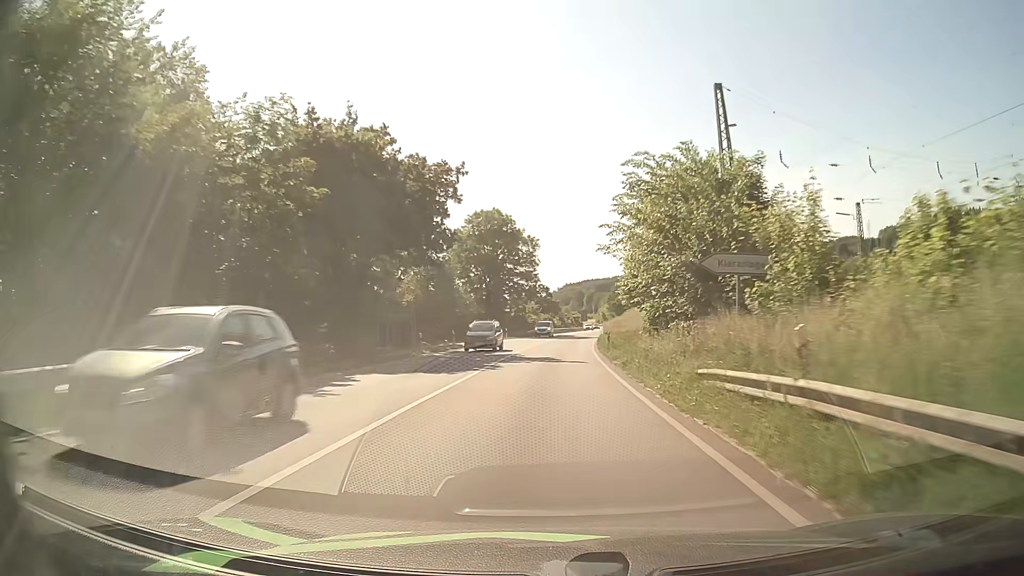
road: primary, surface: asphalt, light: Day
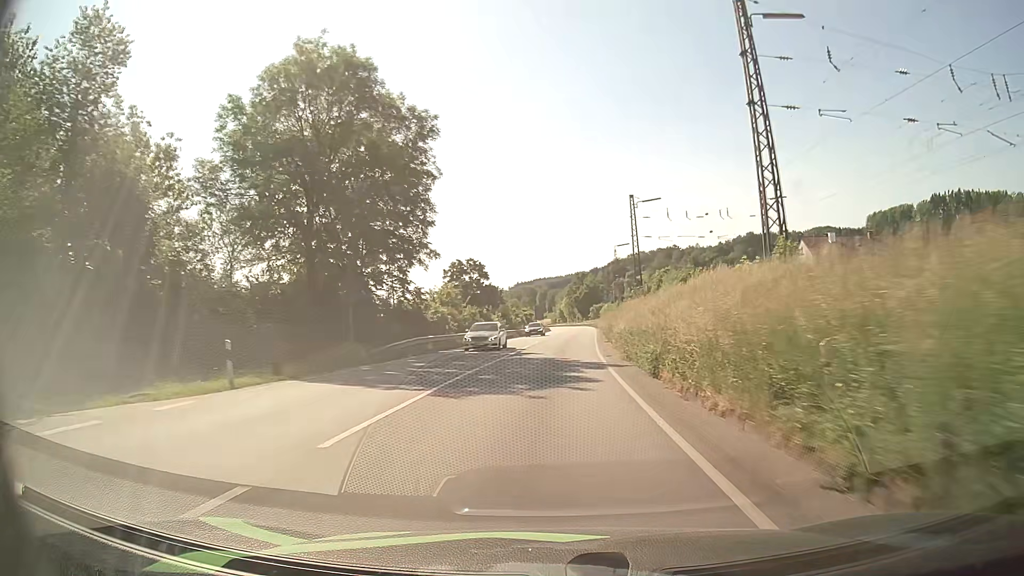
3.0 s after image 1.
(+2.0, +53.3) m; +4°
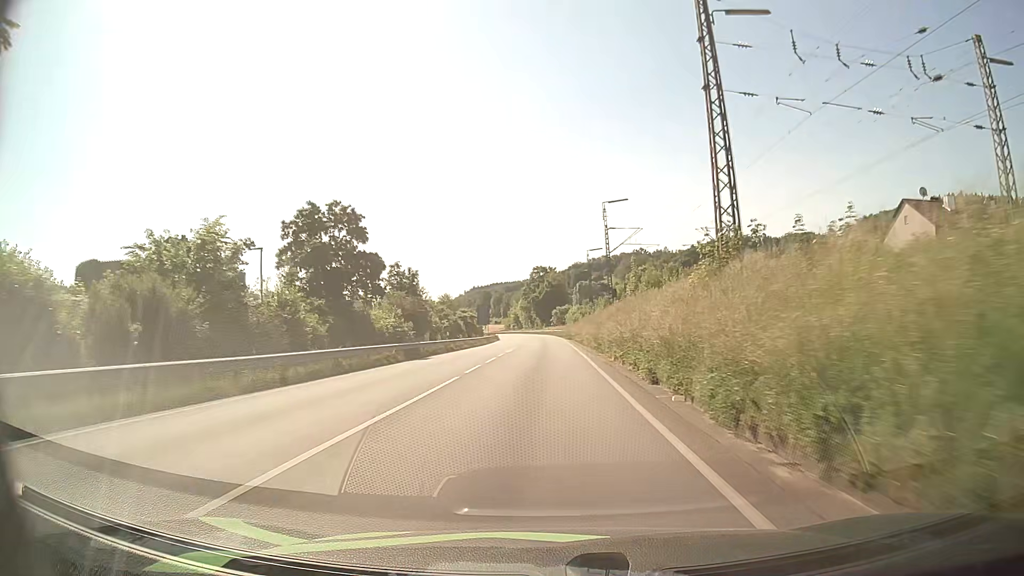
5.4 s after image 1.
(+1.4, +41.5) m; +4°
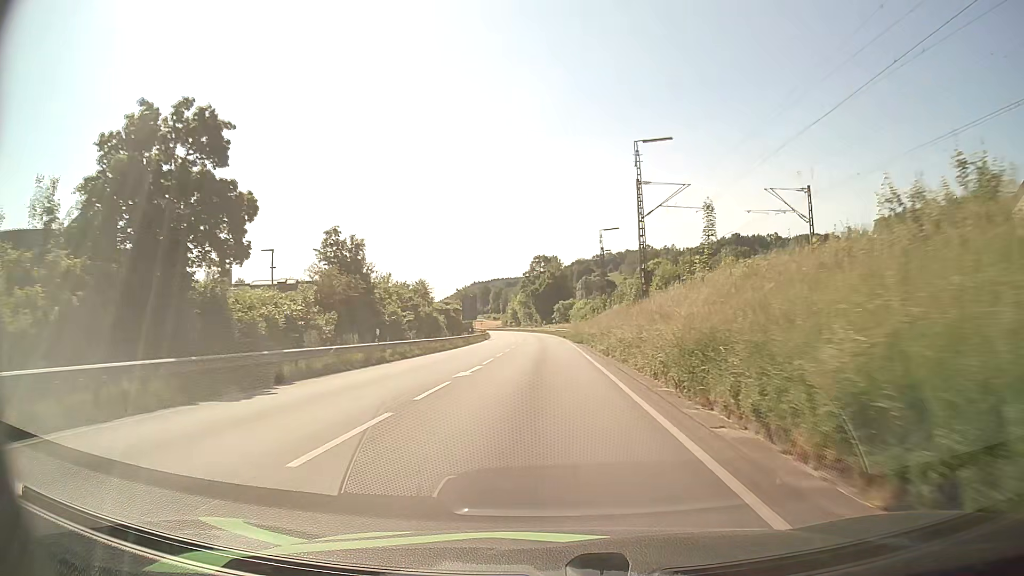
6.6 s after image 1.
(0.0, +20.3) m; 0°
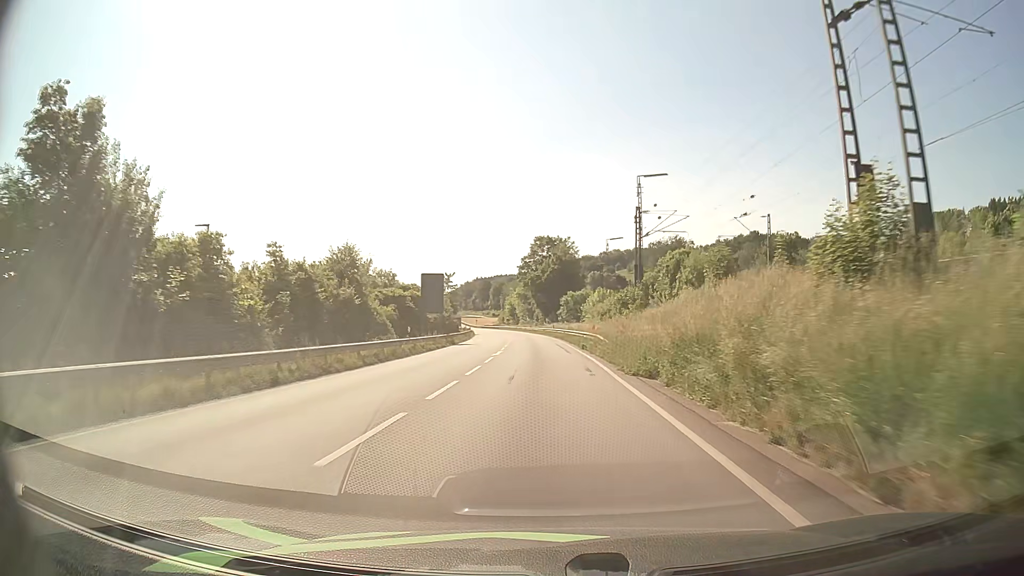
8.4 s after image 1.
(+0.1, +29.9) m; 0°
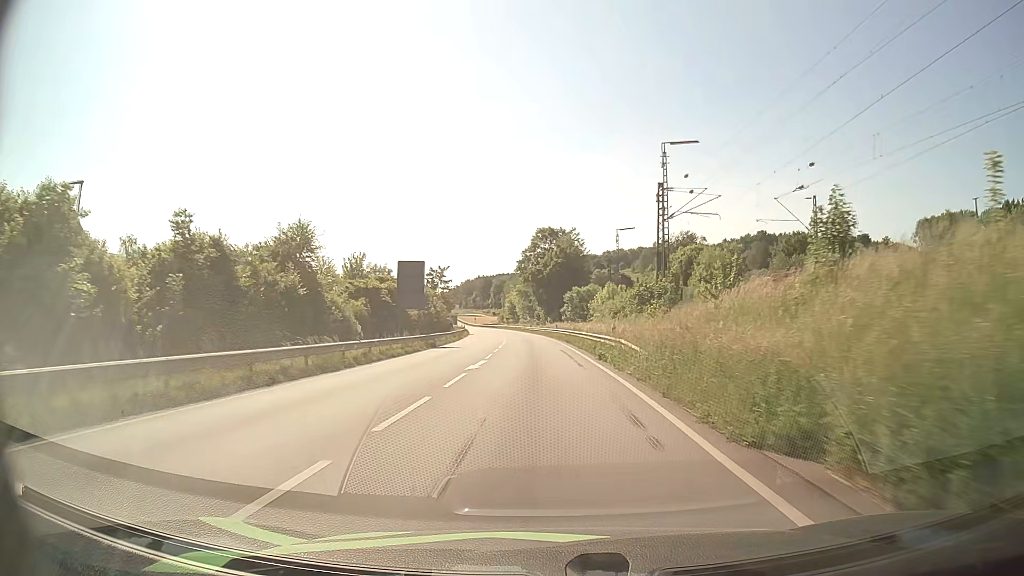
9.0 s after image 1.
(0.0, +9.8) m; 0°
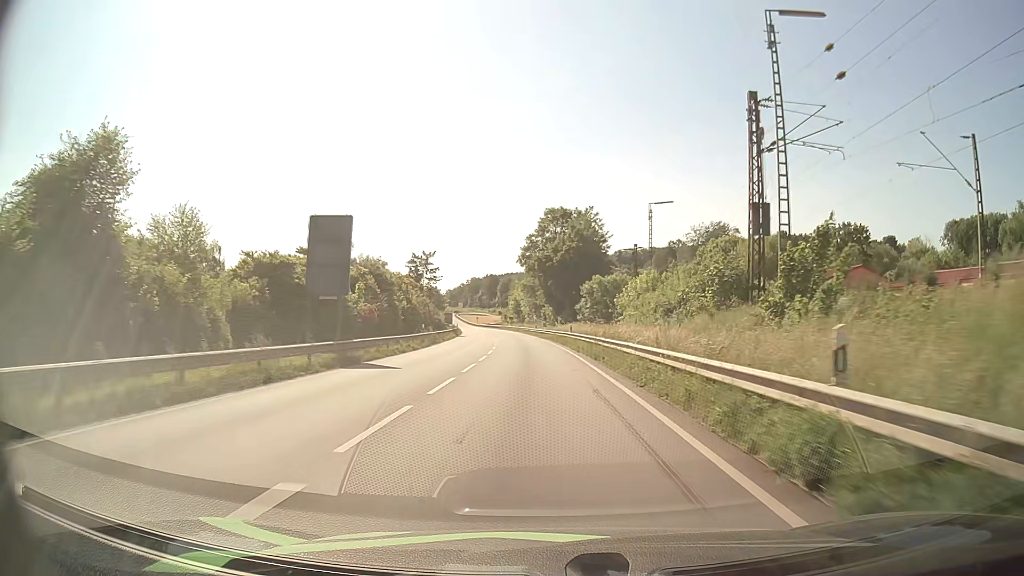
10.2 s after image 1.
(-0.1, +19.5) m; -1°
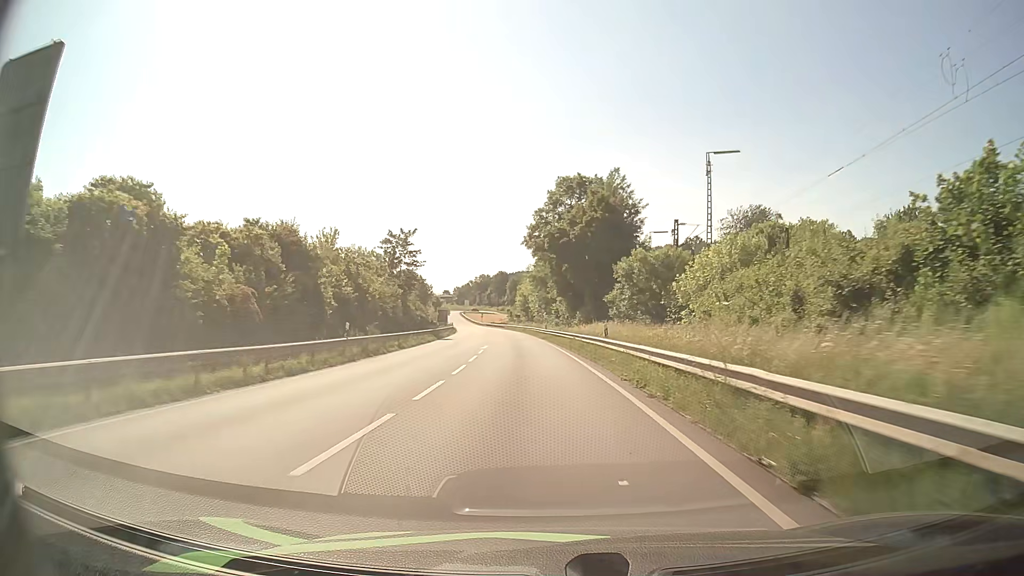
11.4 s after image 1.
(-0.1, +19.3) m; -1°
(0, +10) (0, +20) (-1, +30) (-1, +40) (-2, +50) (-2, +60) (-3, +70) (-5, +80) (-6, +90) (-7, +100) m
